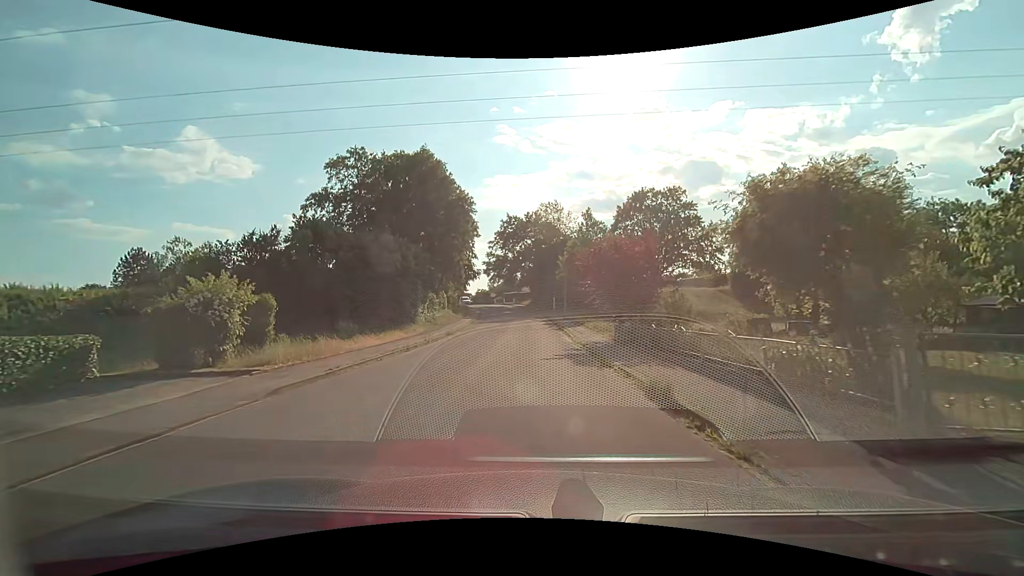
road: residential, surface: asphalt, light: Day
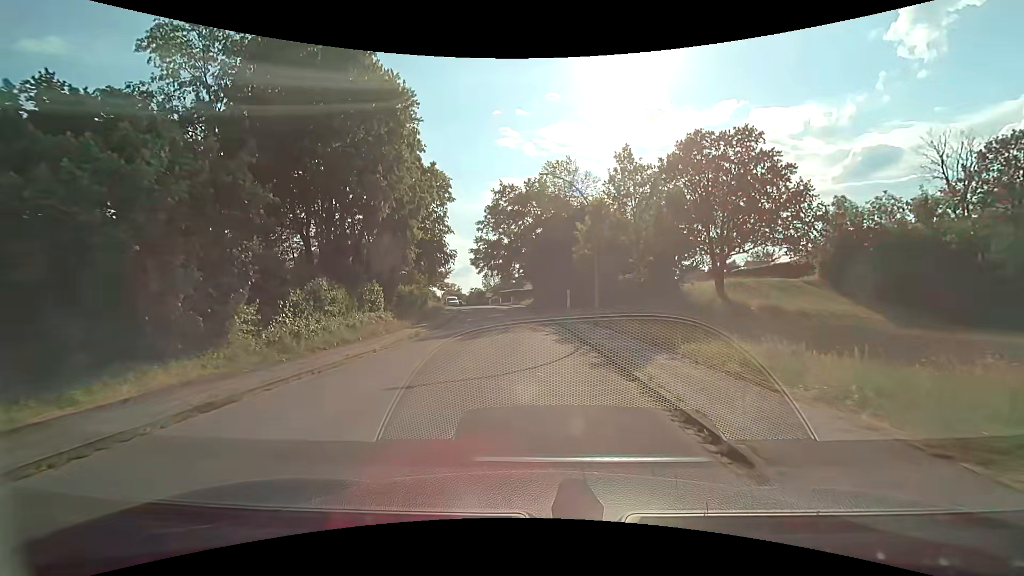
(-0.1, +22.1) m; -1°
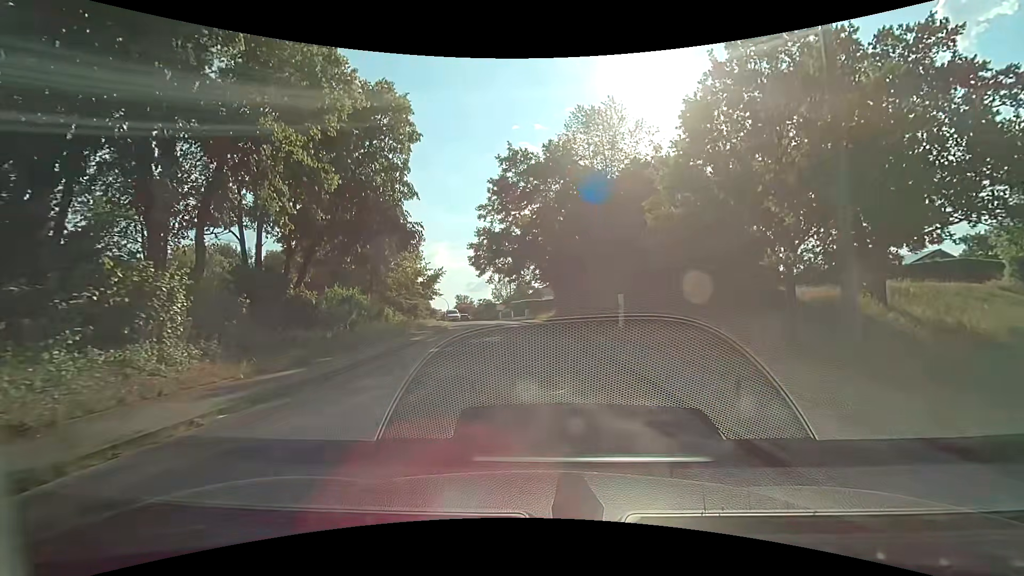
(-0.4, +18.1) m; -2°
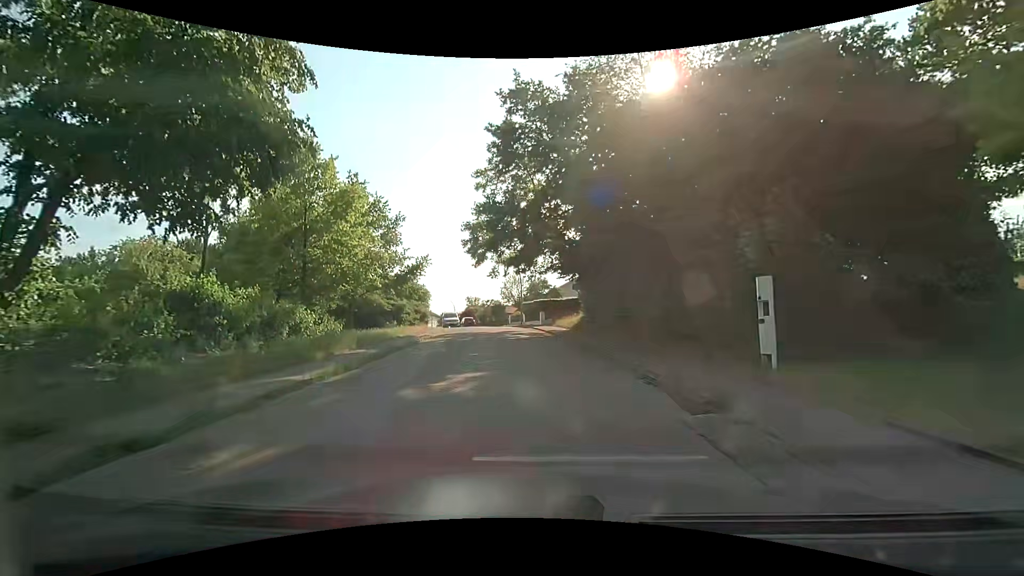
(-0.2, +13.0) m; -2°
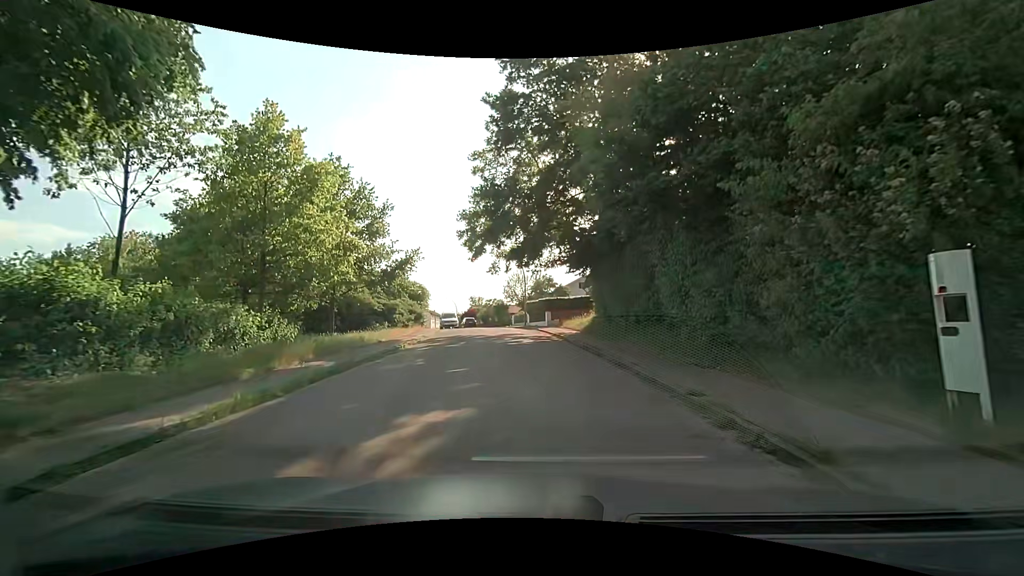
(0.0, +4.2) m; +1°
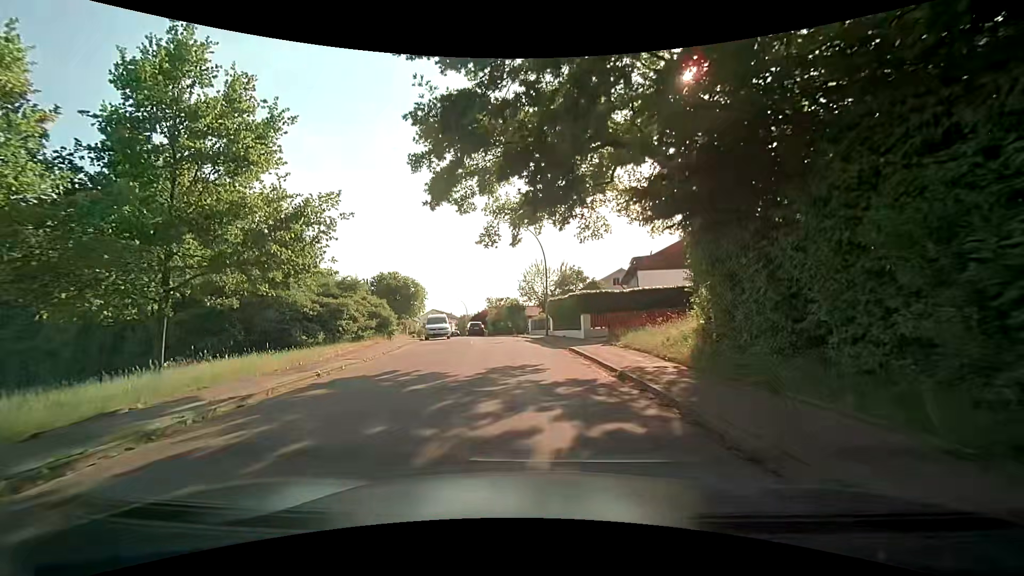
(-0.8, +16.2) m; -4°
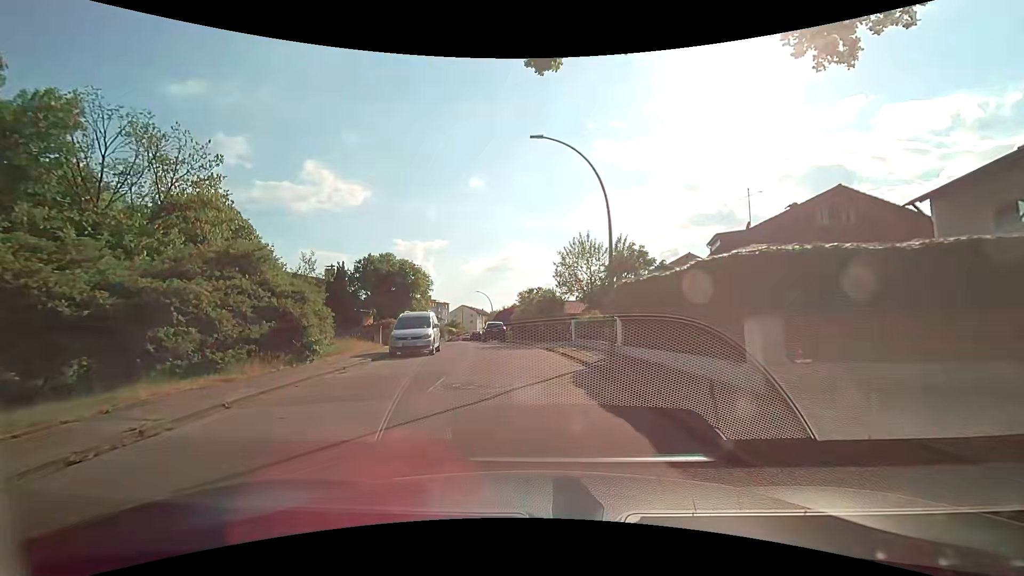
(-0.5, +15.6) m; -4°
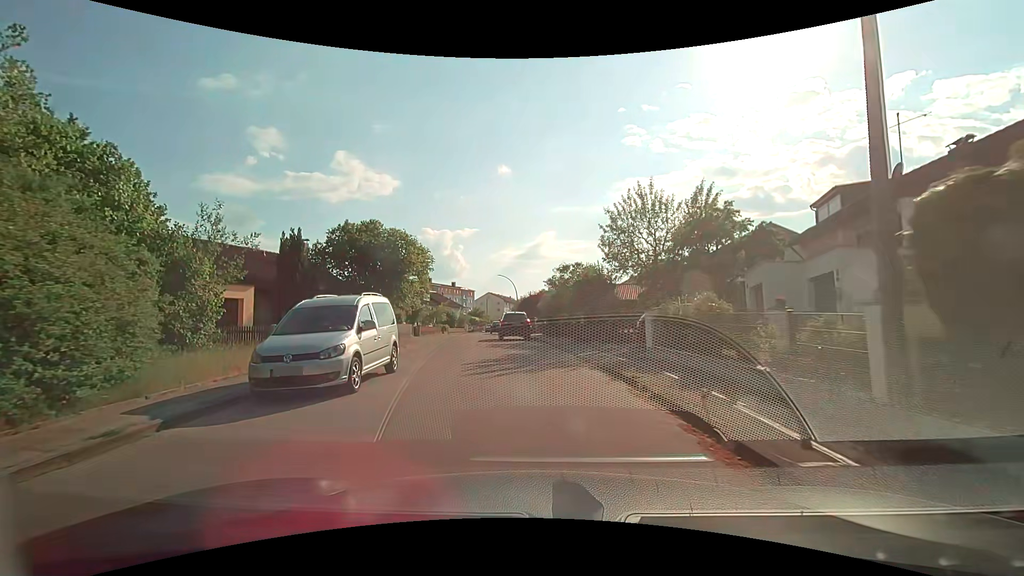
(-0.2, +11.5) m; -2°
(0, +10) (-2, +20) (-4, +30) (-6, +39) (-7, +49) (-8, +59) (-8, +69) (-7, +79) (-7, +89) (-6, +99) m
